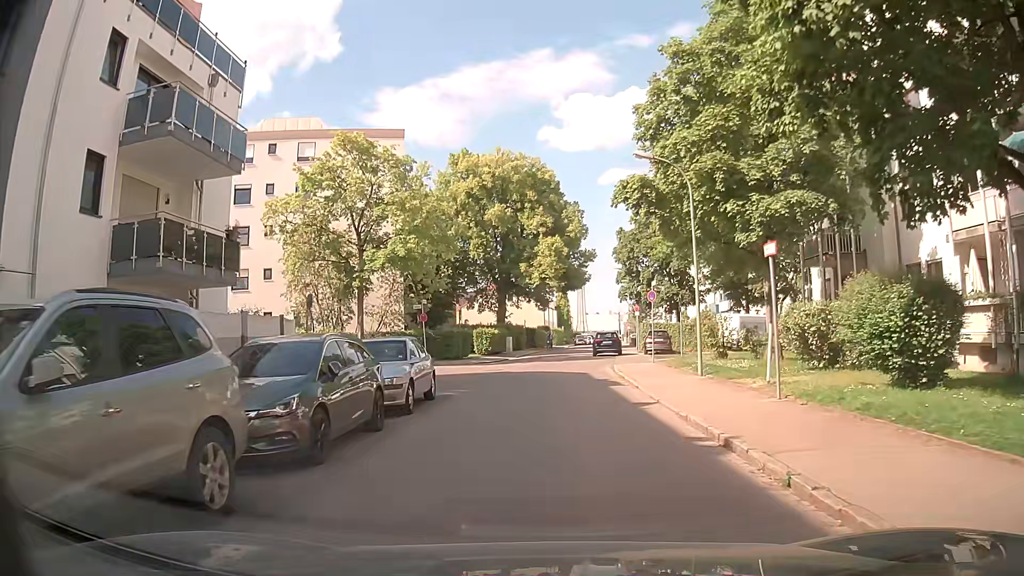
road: residential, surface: asphalt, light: Day
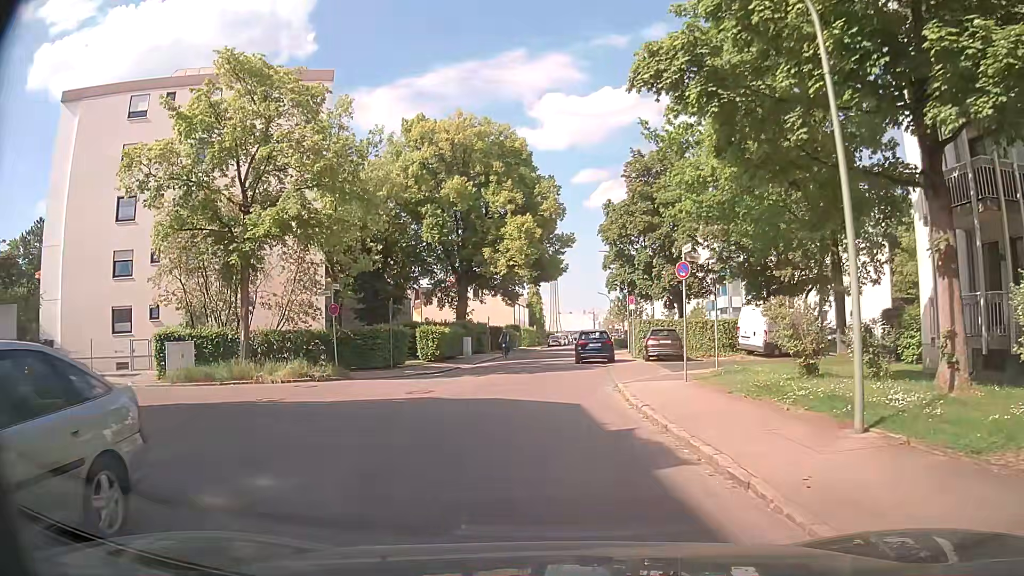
(+0.2, +10.9) m; +3°
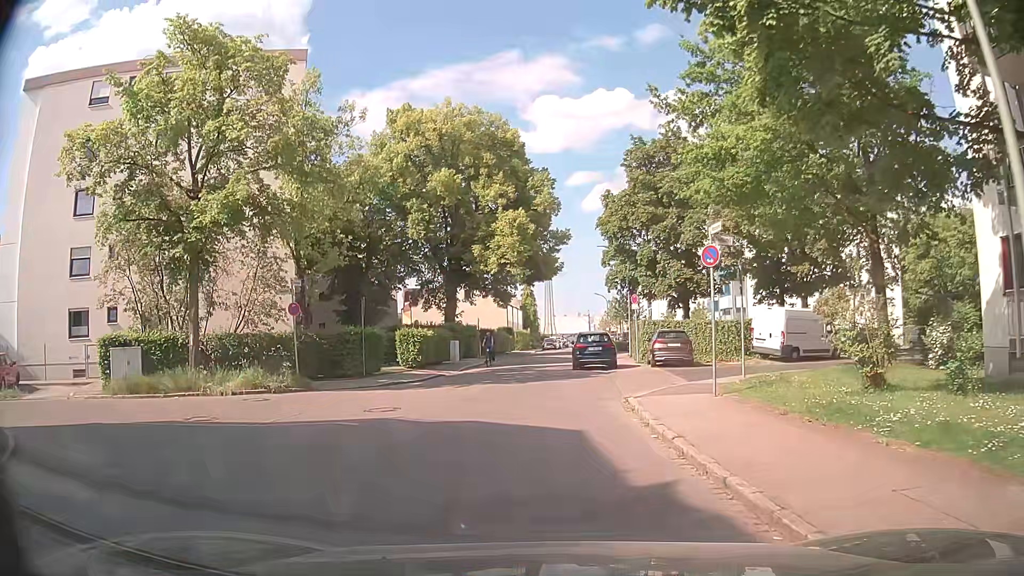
(0.0, +3.4) m; 0°
